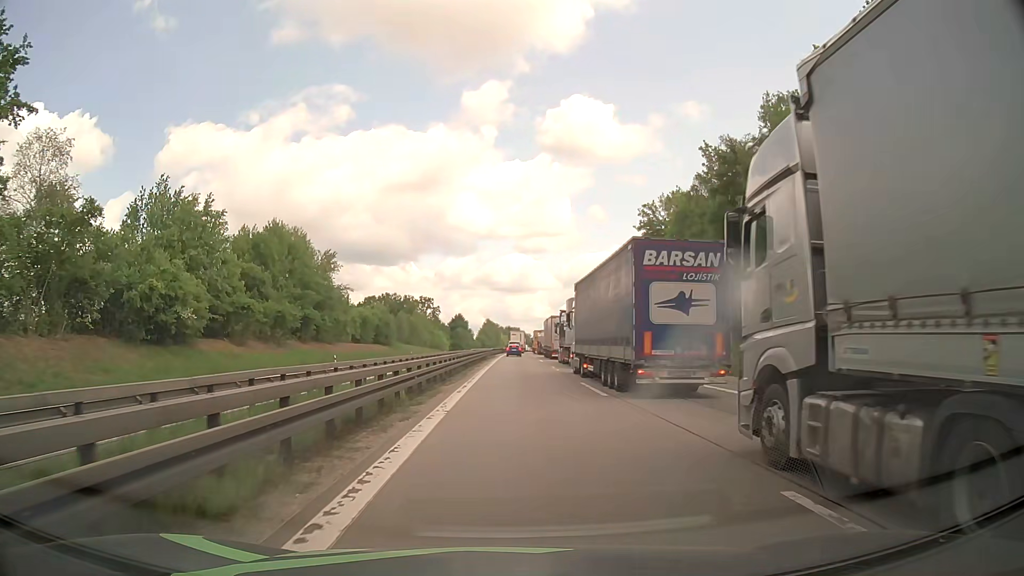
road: motorway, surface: asphalt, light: Day
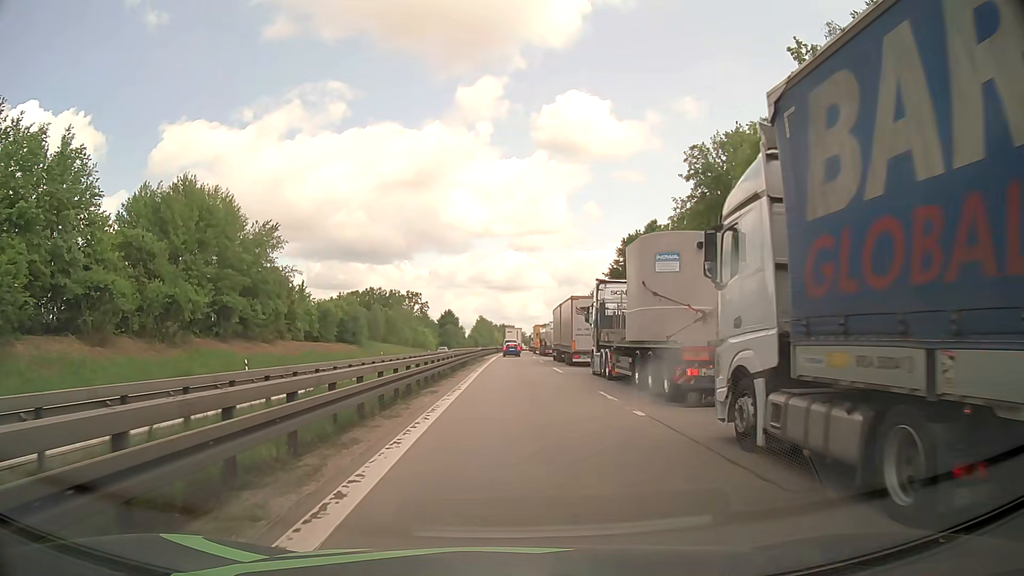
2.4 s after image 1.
(+0.1, +23.6) m; +1°
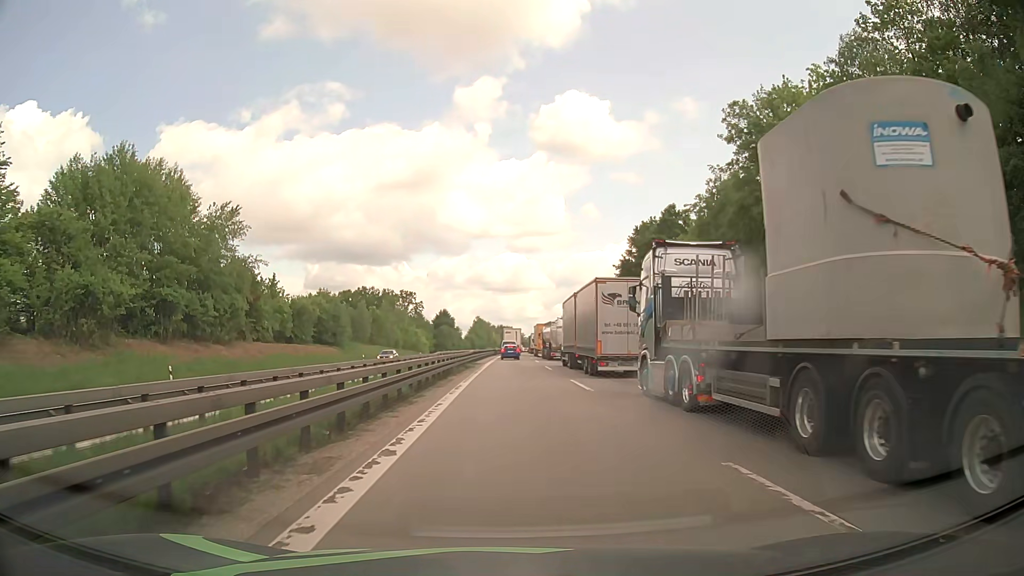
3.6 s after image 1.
(0.0, +11.3) m; 0°
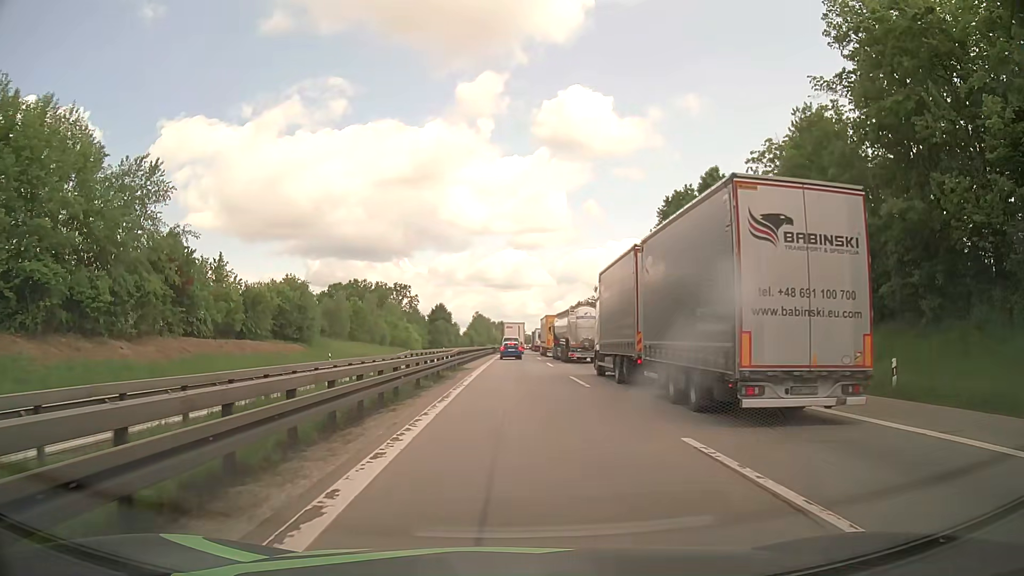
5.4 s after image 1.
(0.0, +16.6) m; 0°
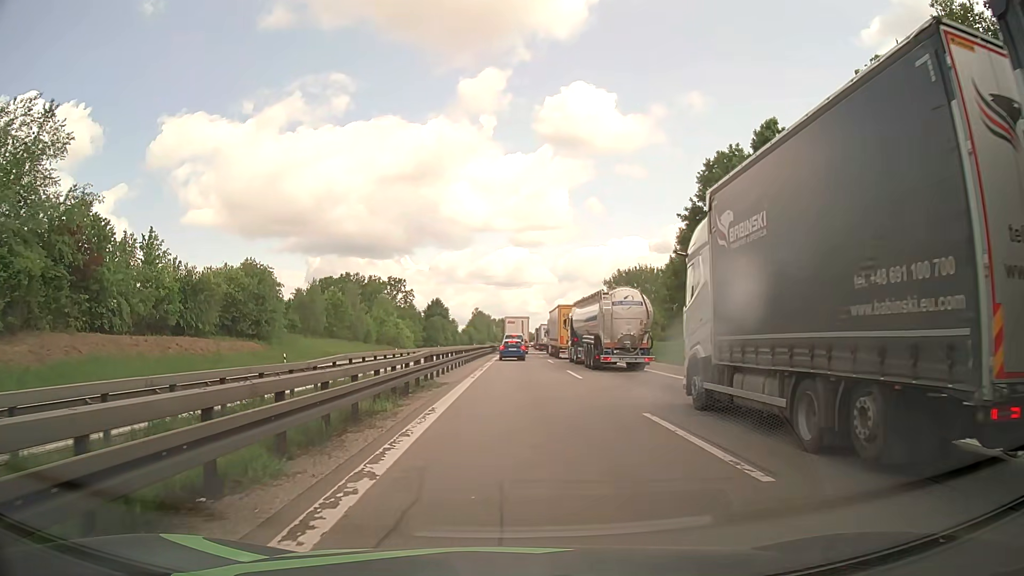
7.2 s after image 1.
(+0.1, +14.5) m; 0°
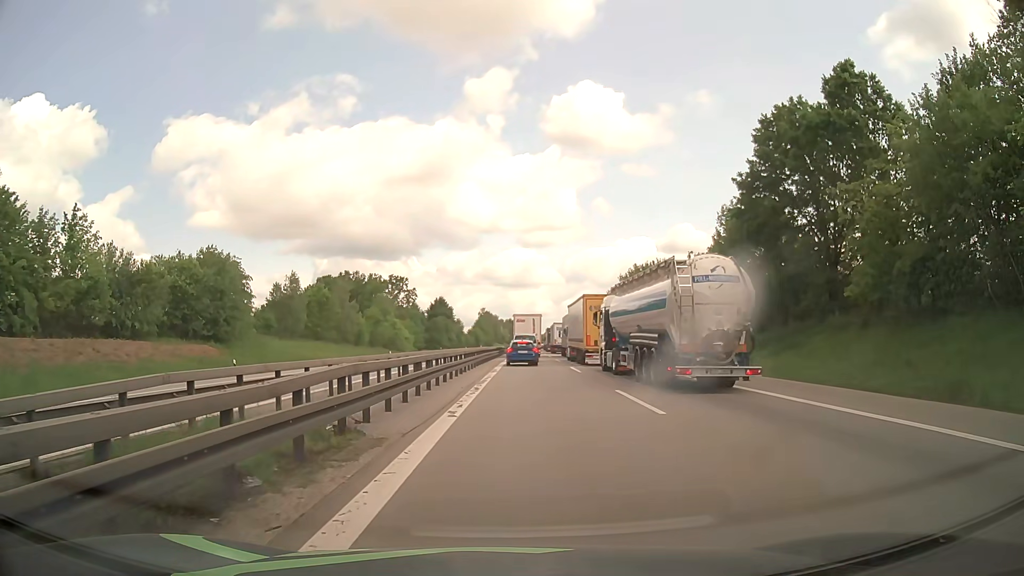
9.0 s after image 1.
(-0.1, +11.9) m; -1°
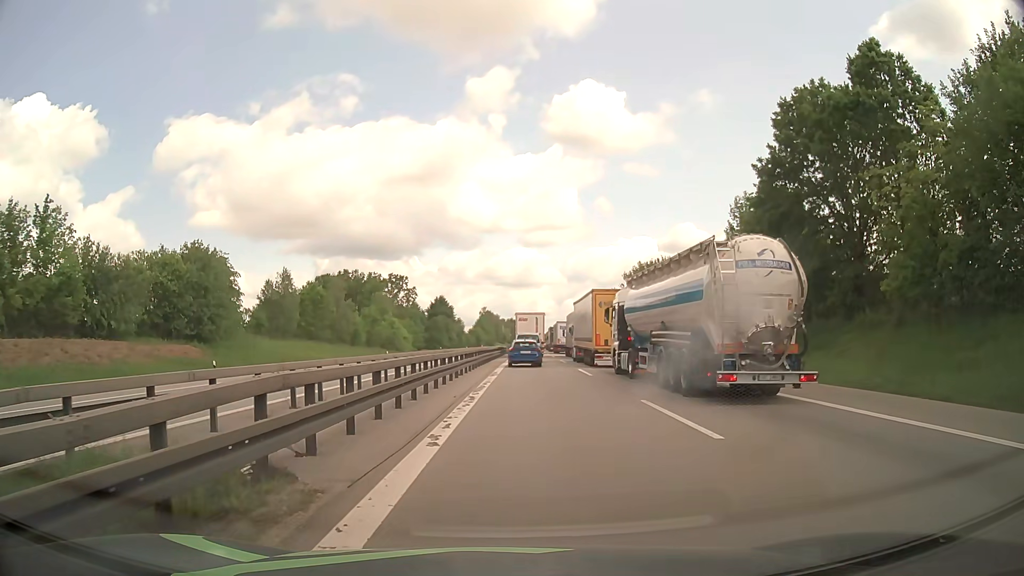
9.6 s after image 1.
(0.0, +3.4) m; 0°
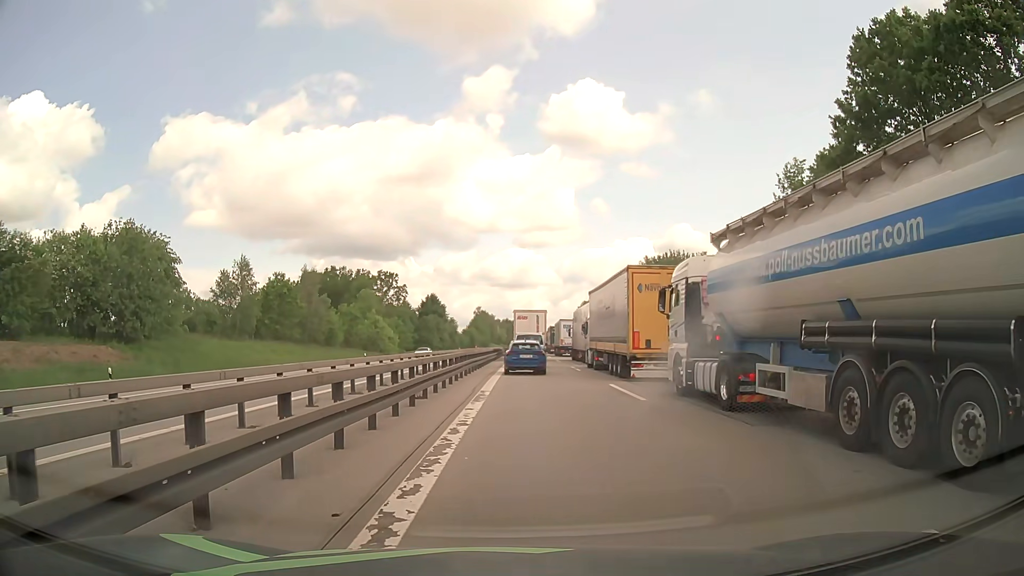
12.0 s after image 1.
(0.0, +11.2) m; 0°
